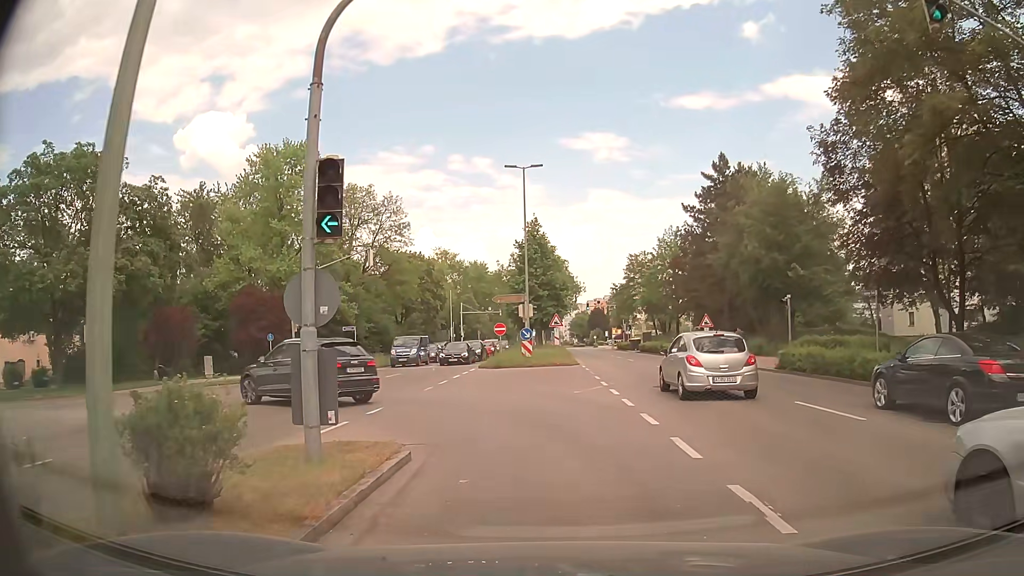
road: tertiary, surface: asphalt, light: Day
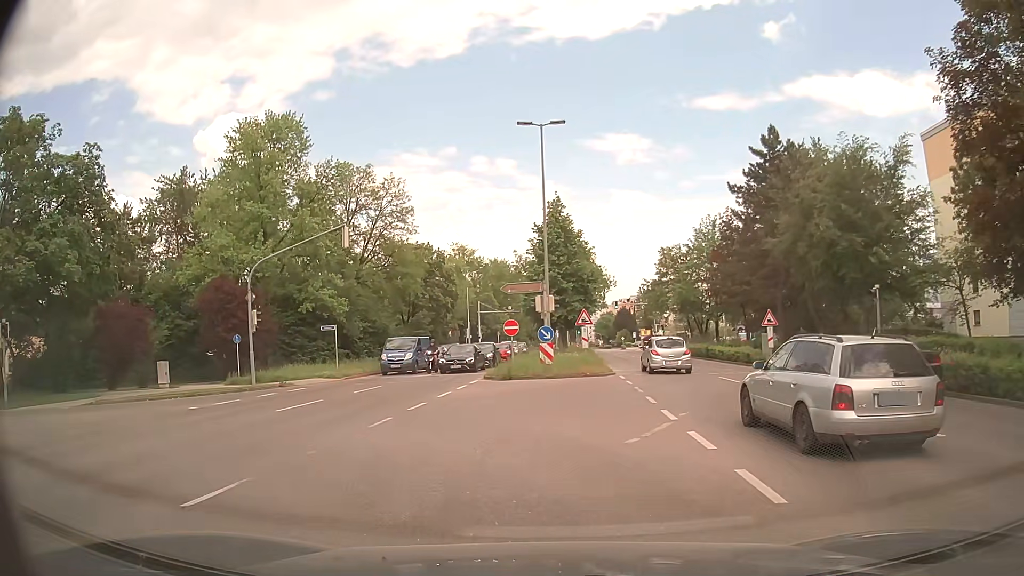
(0.0, +8.0) m; -2°
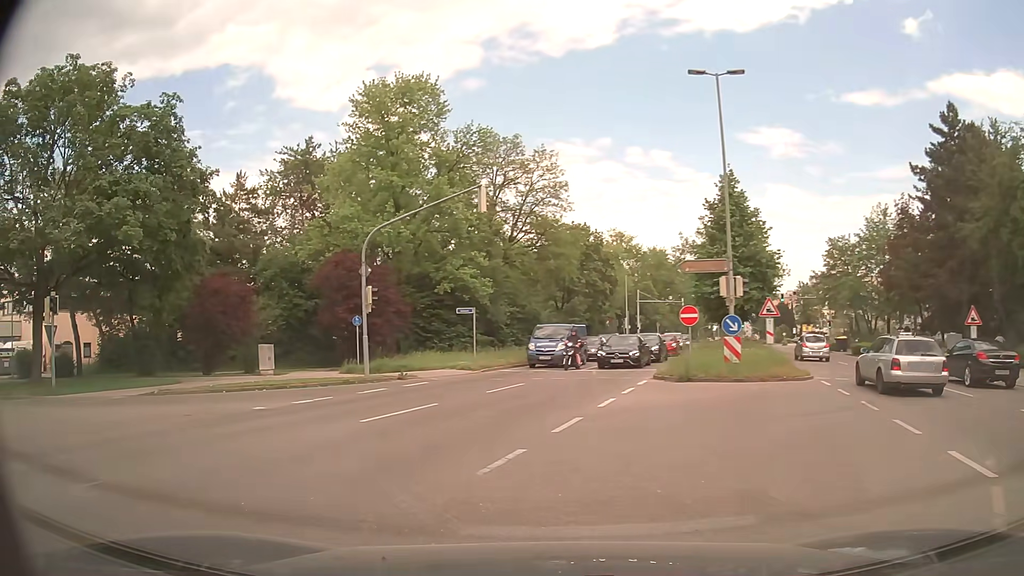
(-0.5, +5.1) m; -12°
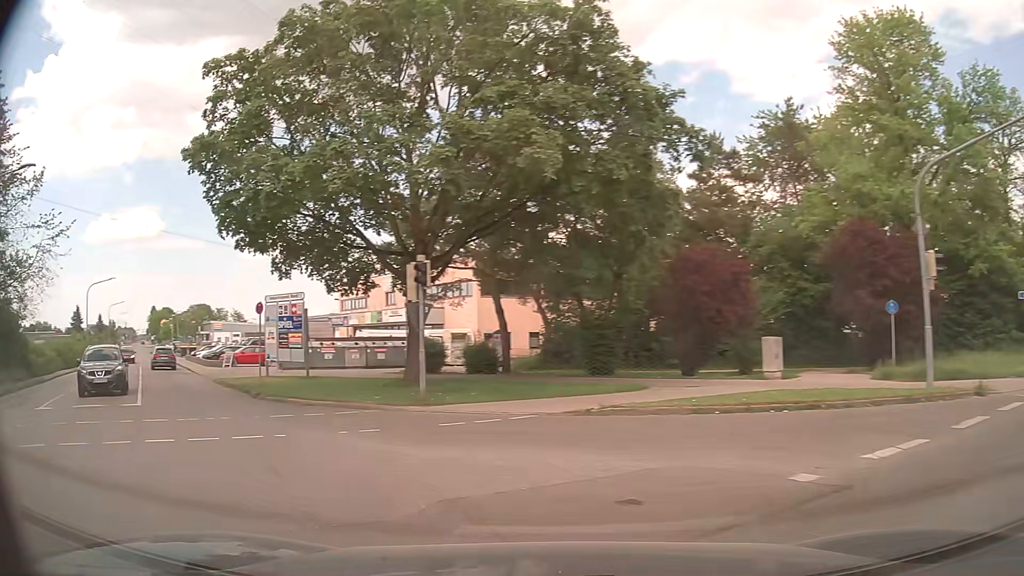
(-2.8, +7.9) m; -41°
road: residential
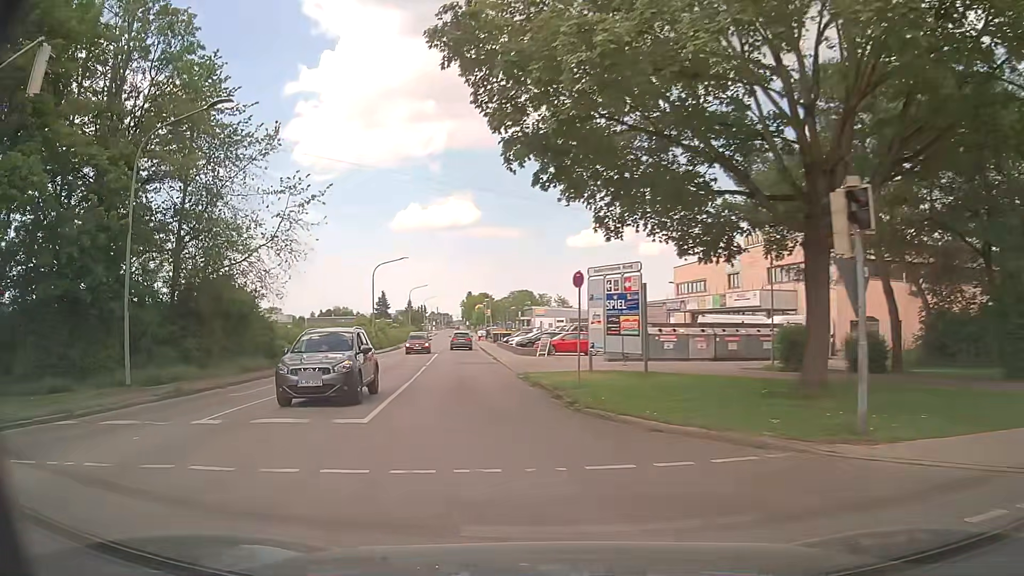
(-1.8, +6.7) m; -28°
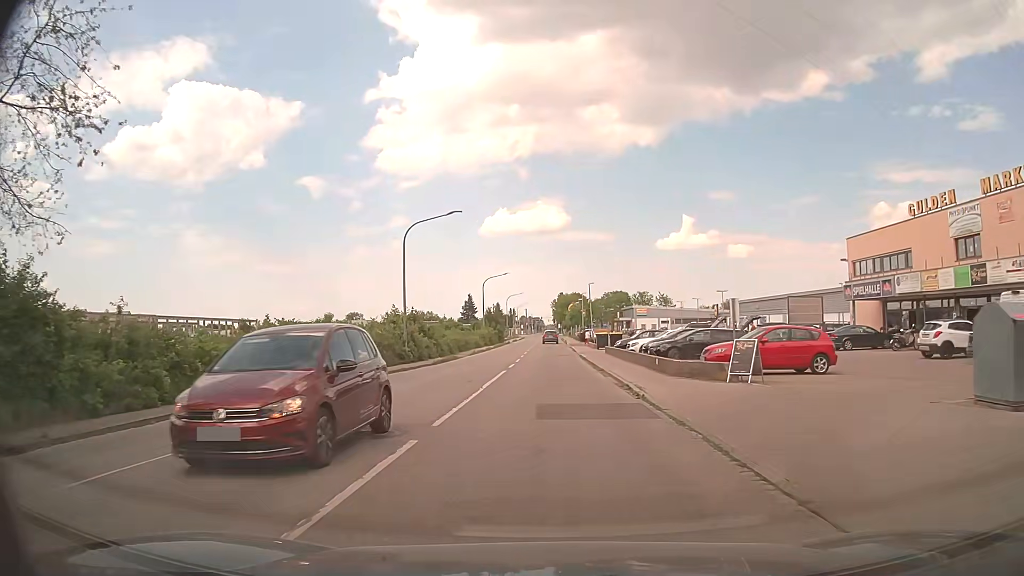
(-2.8, +22.8) m; -8°
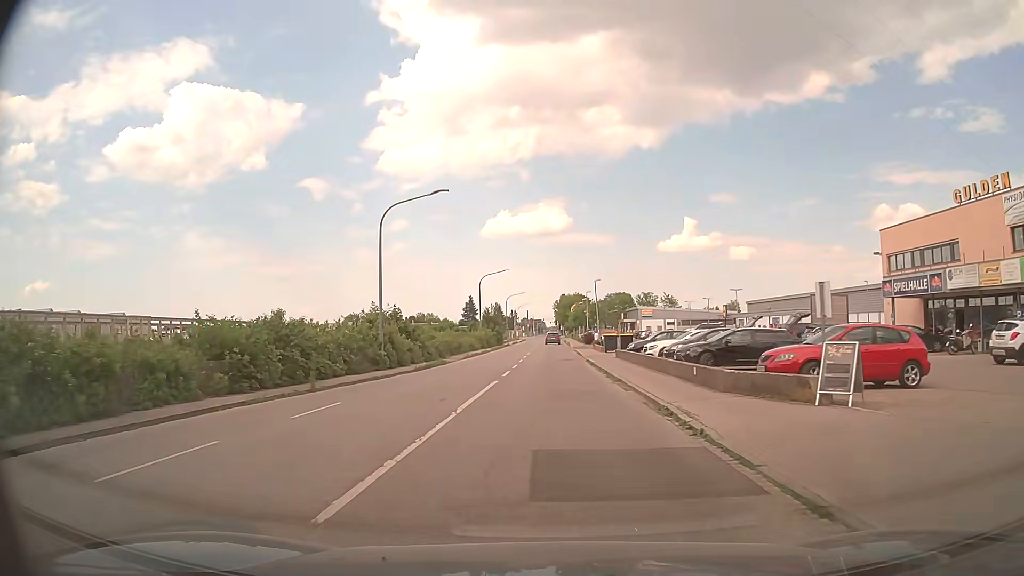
(-0.1, +5.6) m; -1°
(0, +10) (0, +20) (0, +30) (+1, +40) (+1, +50) (+1, +60) (+1, +70) (+1, +80) (+1, +90) (+2, +100) m
